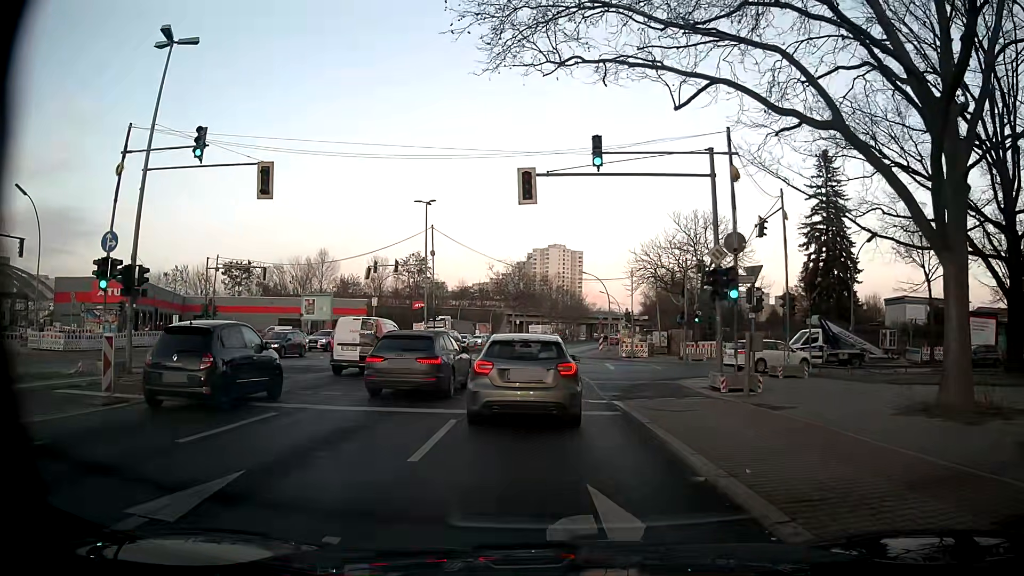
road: secondary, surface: asphalt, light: Day
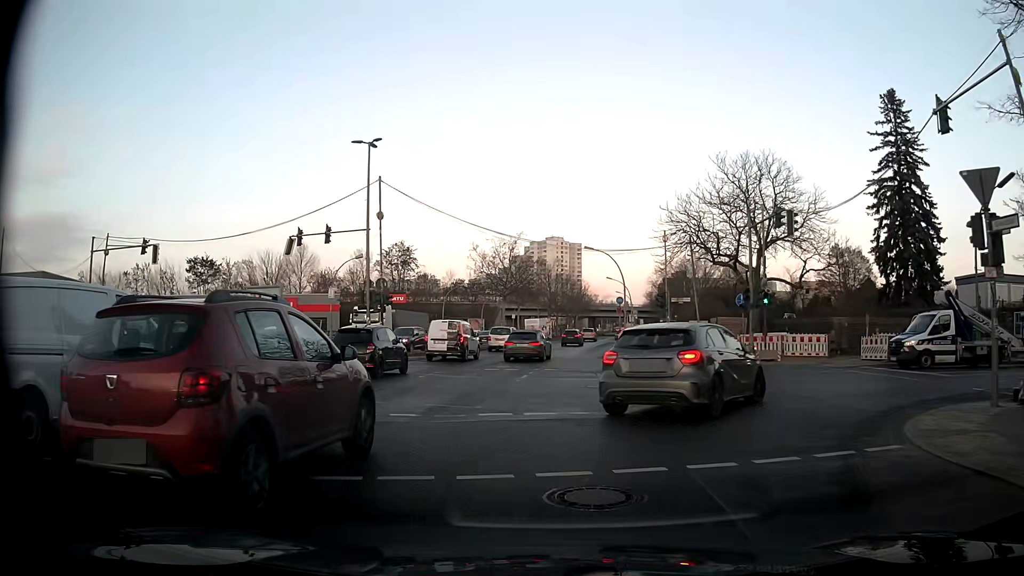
(+0.1, +14.5) m; +1°
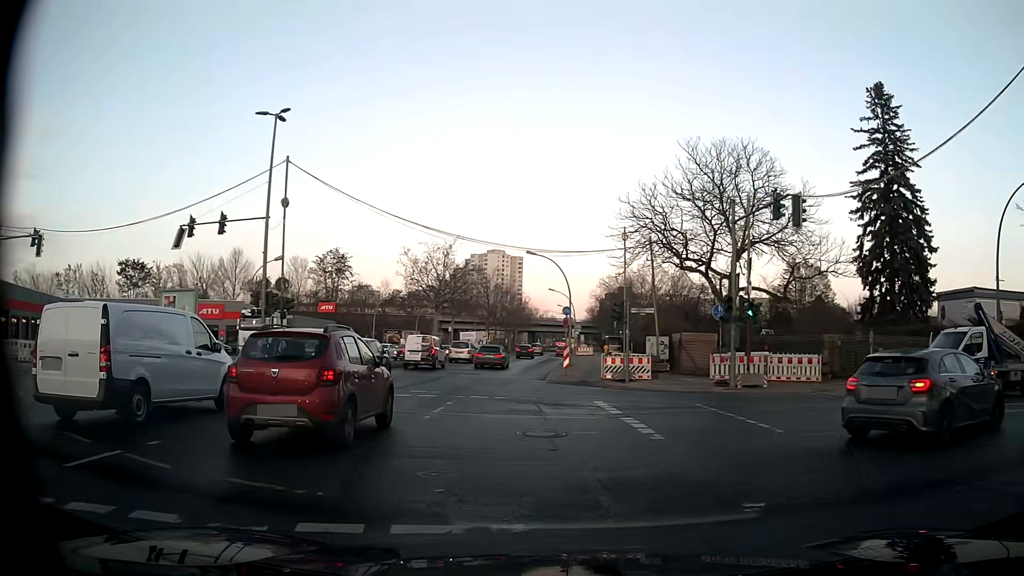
(0.0, +5.9) m; +4°
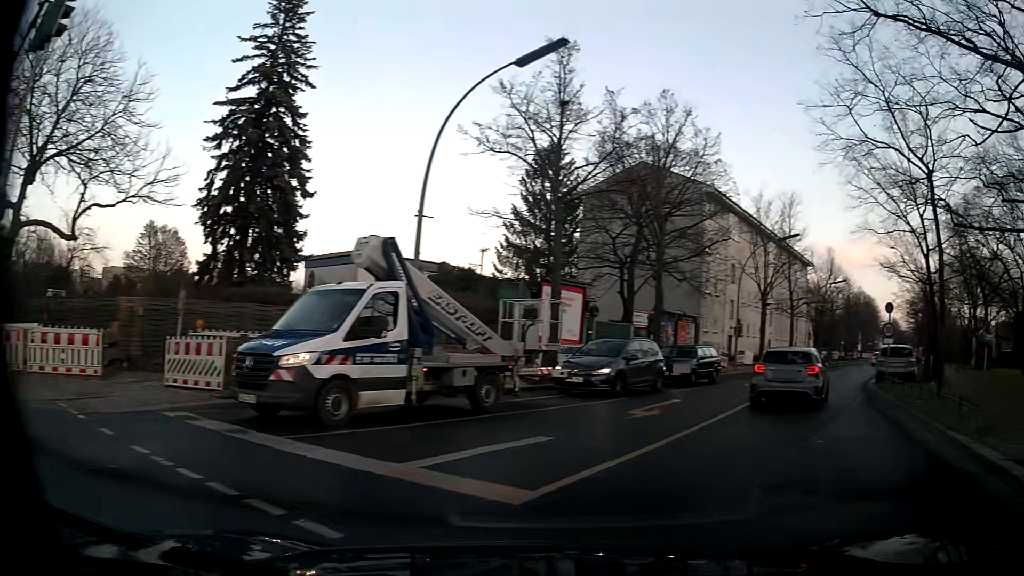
(+4.4, +10.2) m; +53°
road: residential
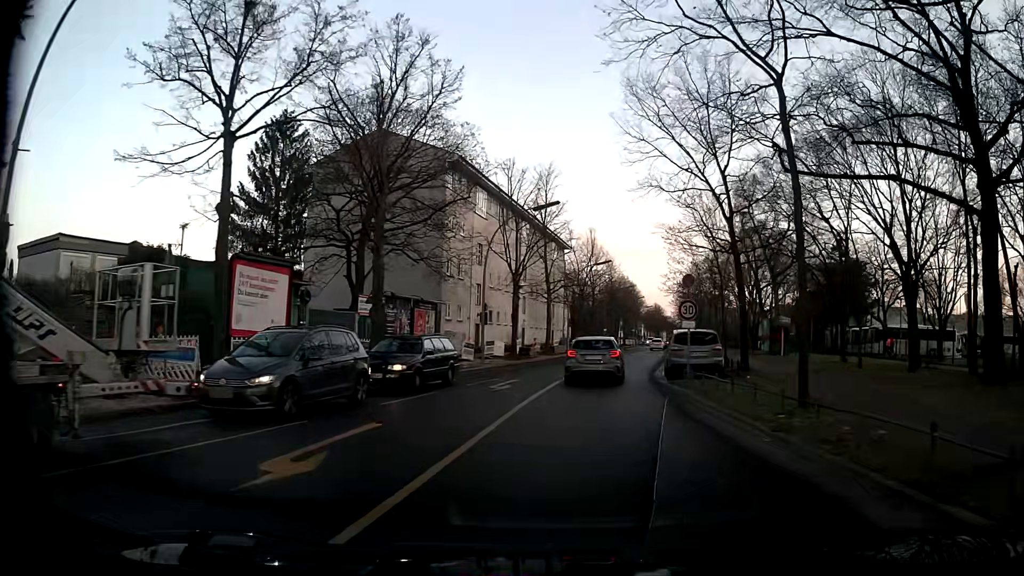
(+1.5, +6.4) m; +22°
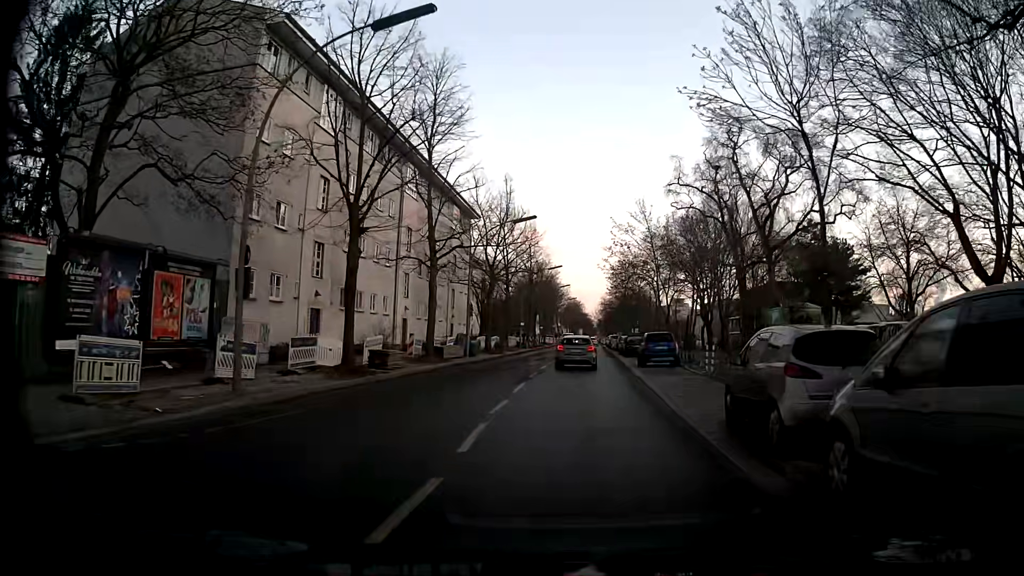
(+1.2, +20.2) m; +7°
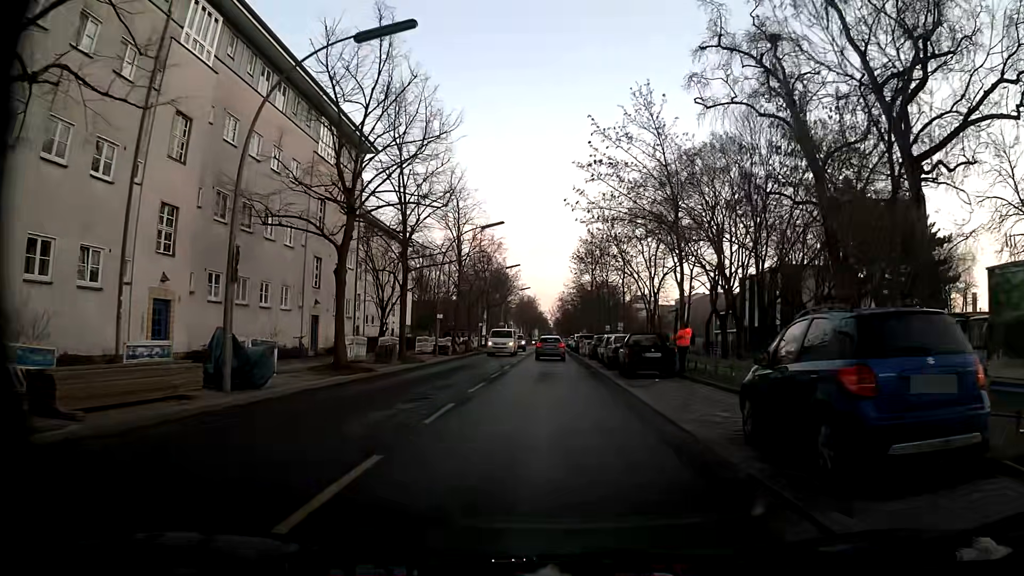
(+1.4, +24.5) m; +5°
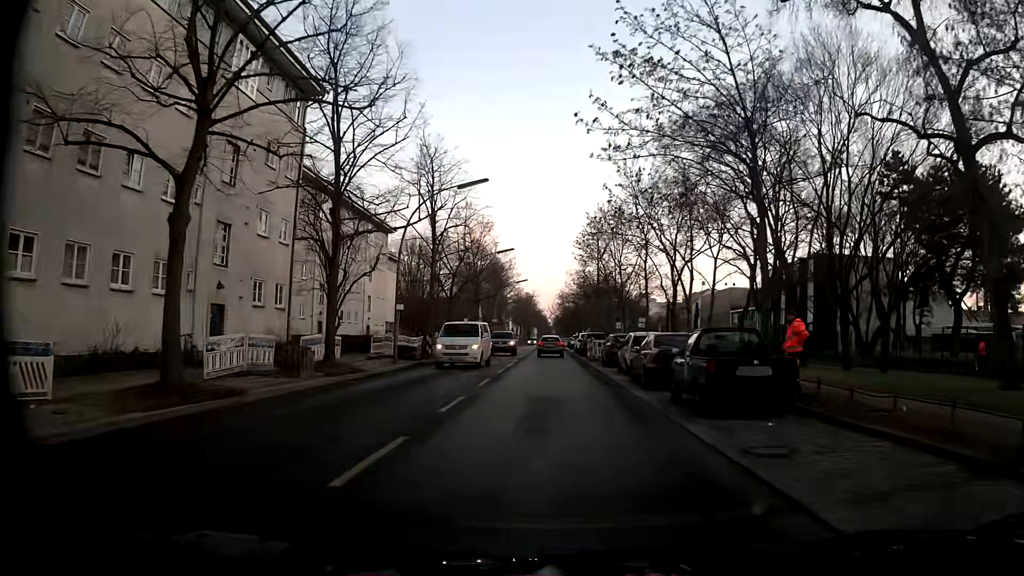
(-0.2, +10.6) m; -1°
(0, +10) (0, +20) (0, +30) (0, +40) (0, +50) (0, +60) (0, +70) (0, +80) (0, +90) (0, +100) m
